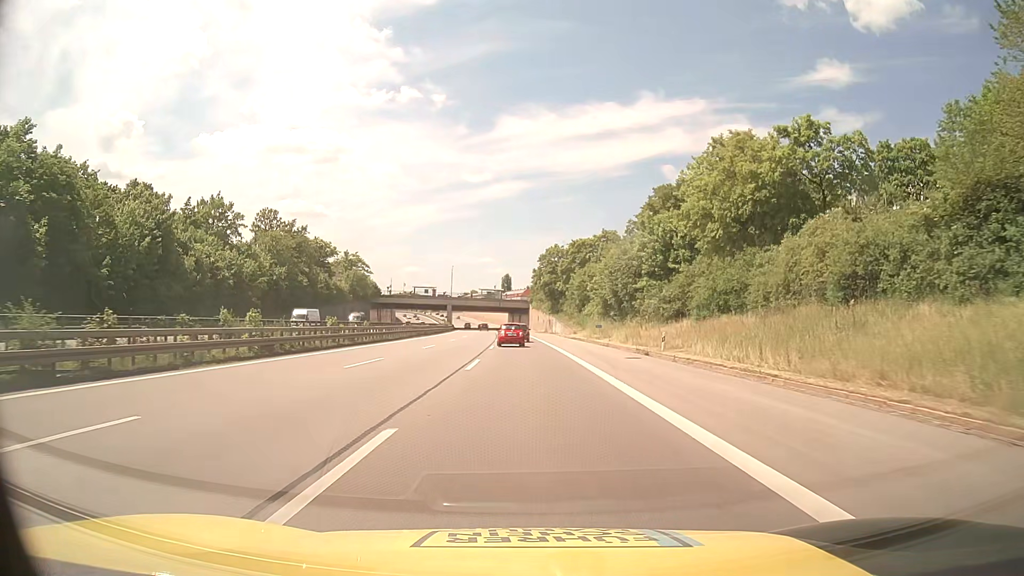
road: motorway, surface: asphalt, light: Day
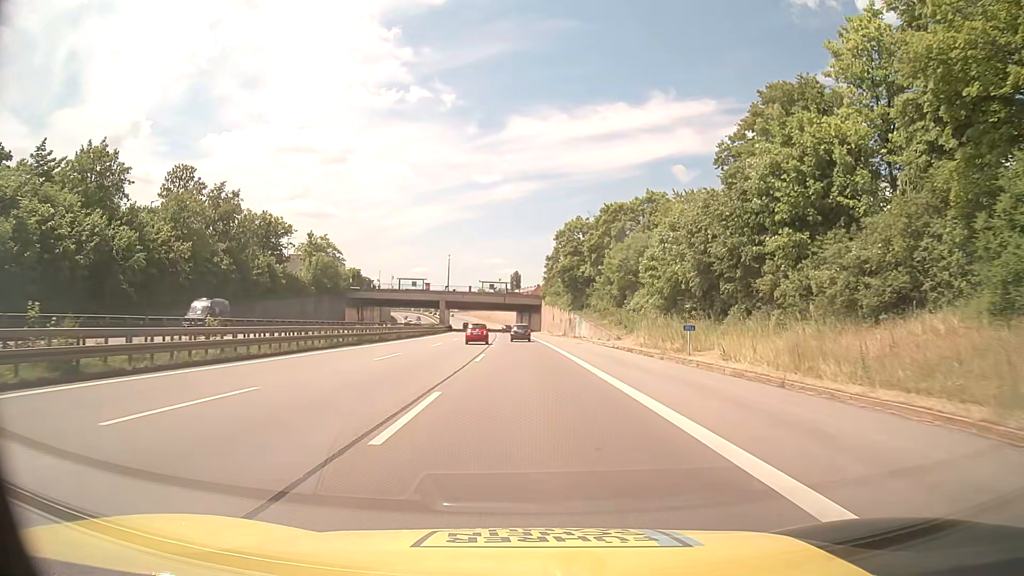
(-0.3, +31.2) m; -1°
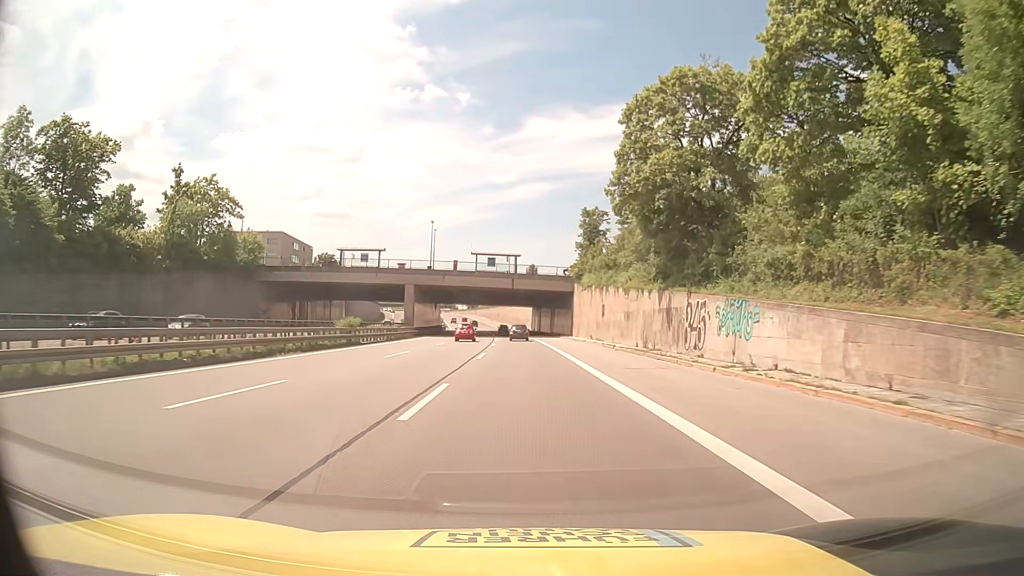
(-0.8, +51.9) m; -1°
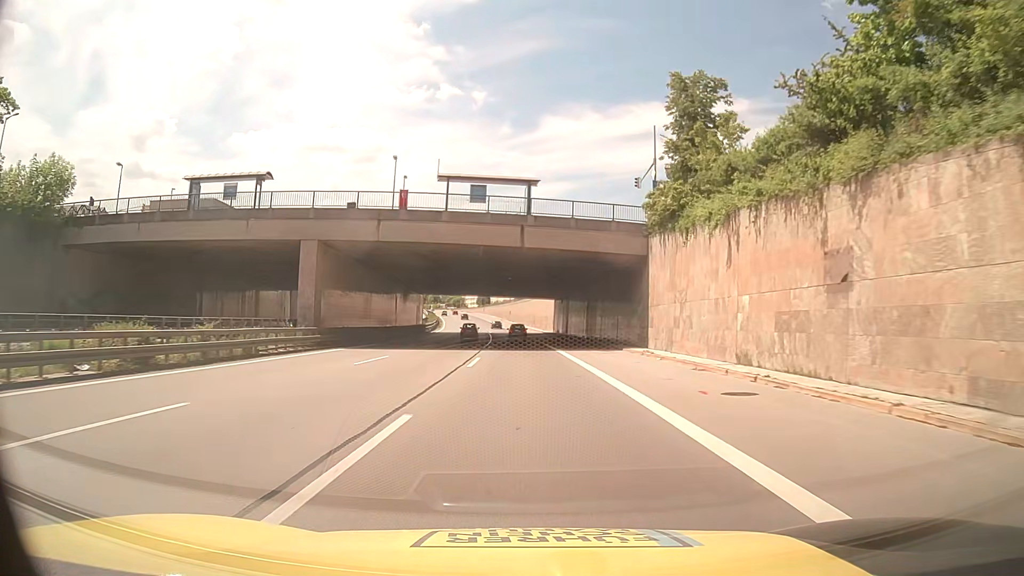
(-0.5, +41.6) m; -1°
(0, +10) (0, +20) (0, +30) (-1, +40) (-1, +50) (-1, +60) (-2, +70) (-3, +80) (-4, +90) (-5, +100) m
